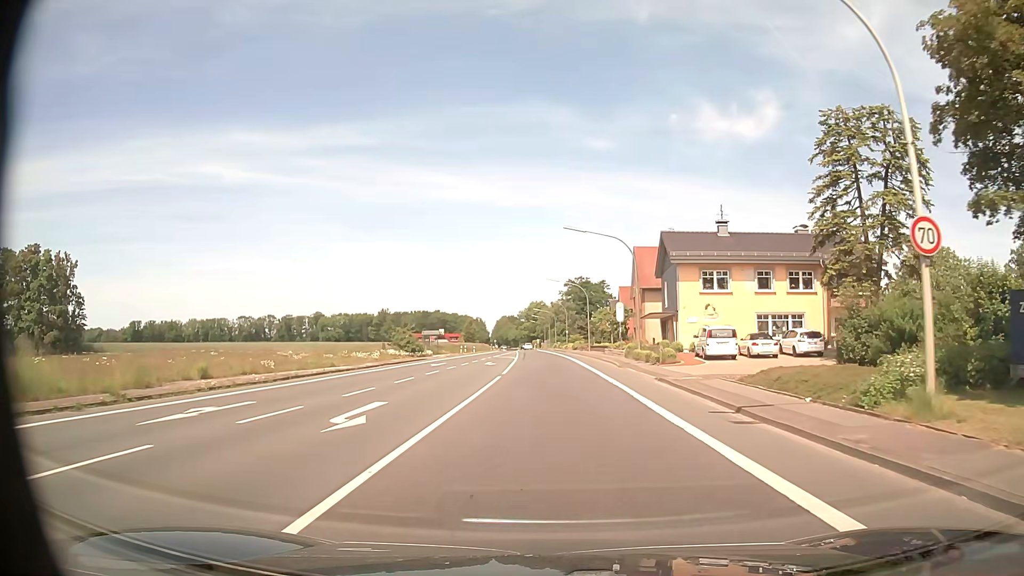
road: primary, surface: asphalt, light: Day
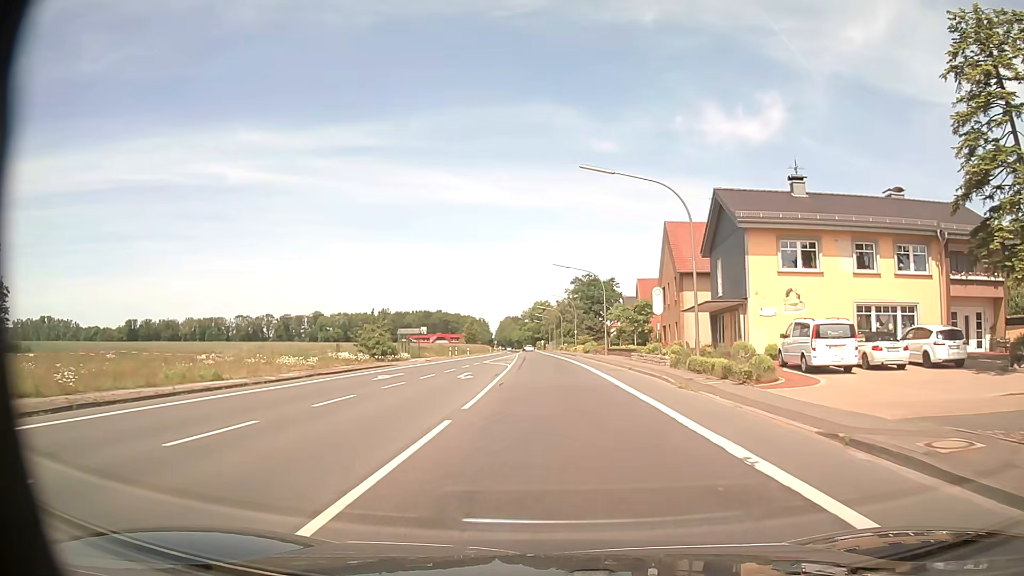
(-0.1, +15.1) m; -1°
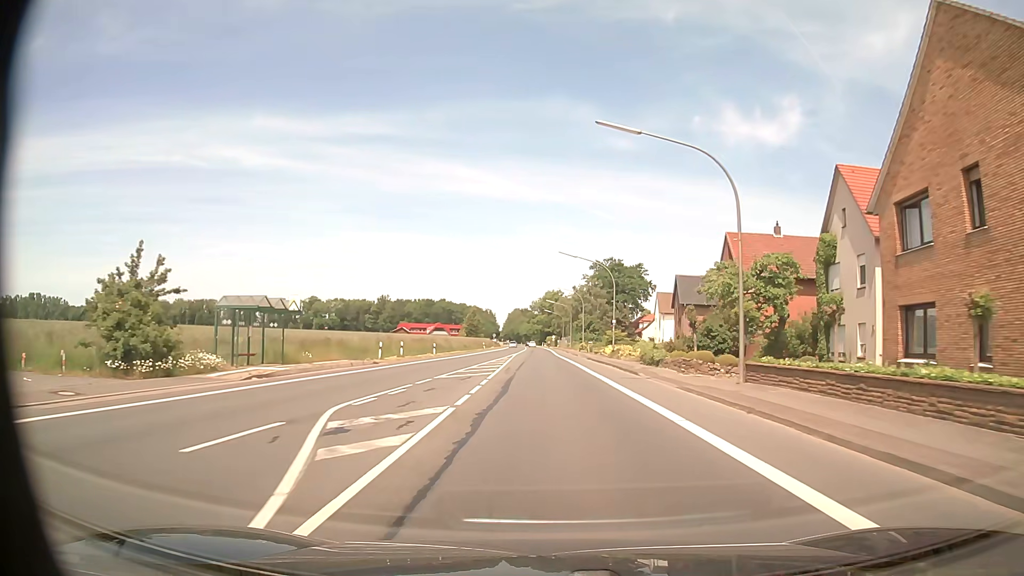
(-0.1, +37.5) m; 0°
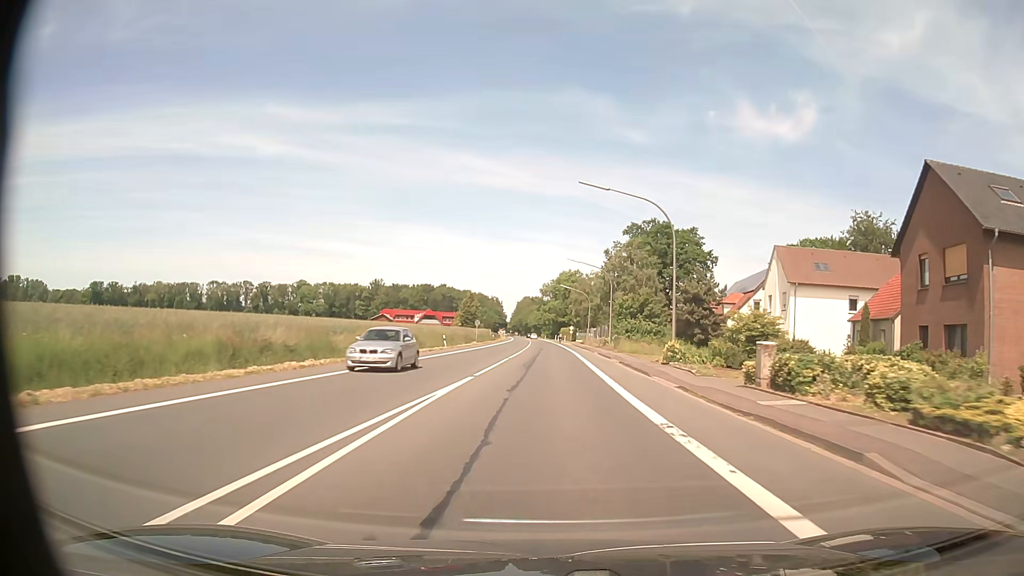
(-0.6, +52.8) m; -1°
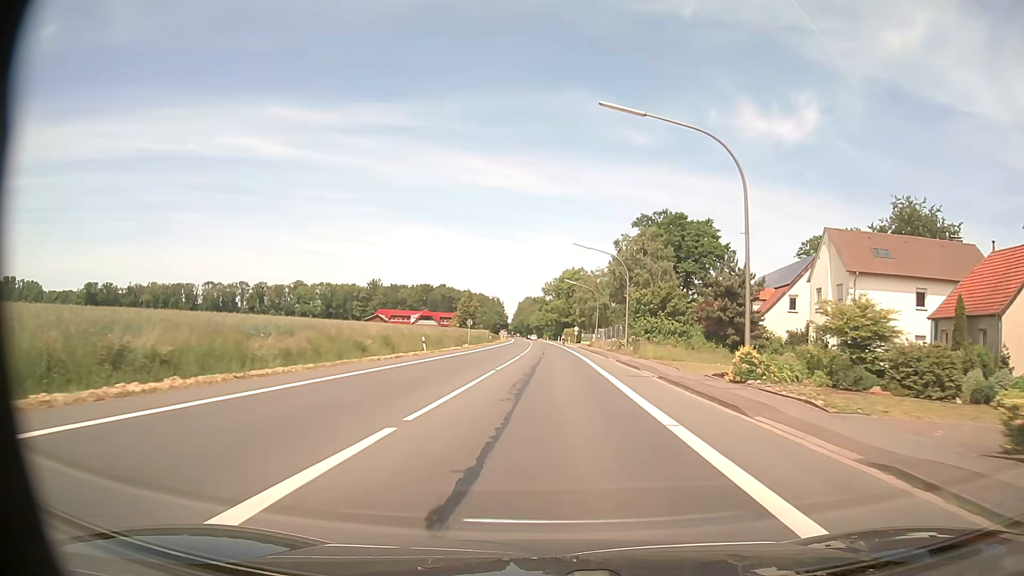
(0.0, +10.7) m; 0°
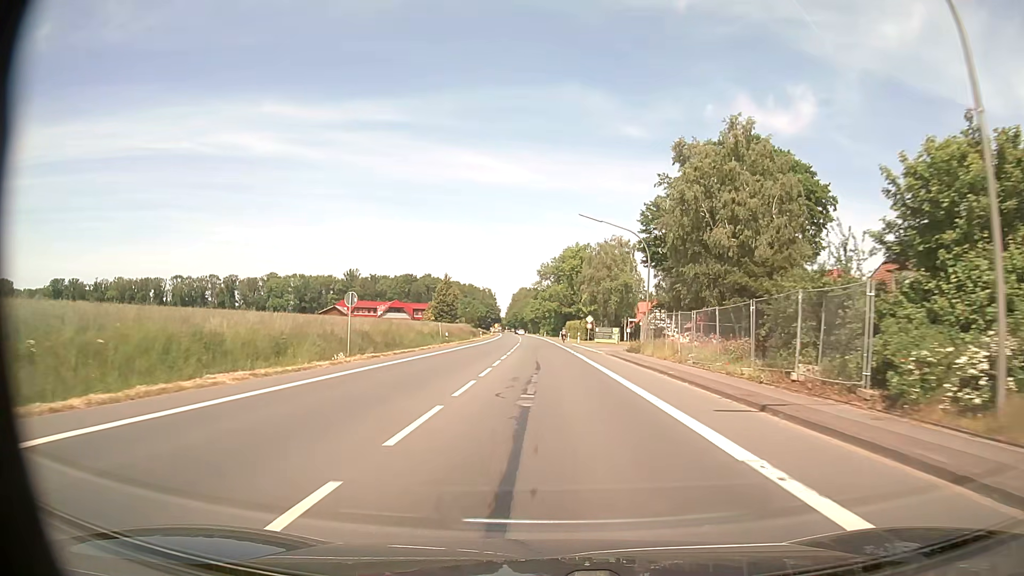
(+0.2, +42.9) m; 0°
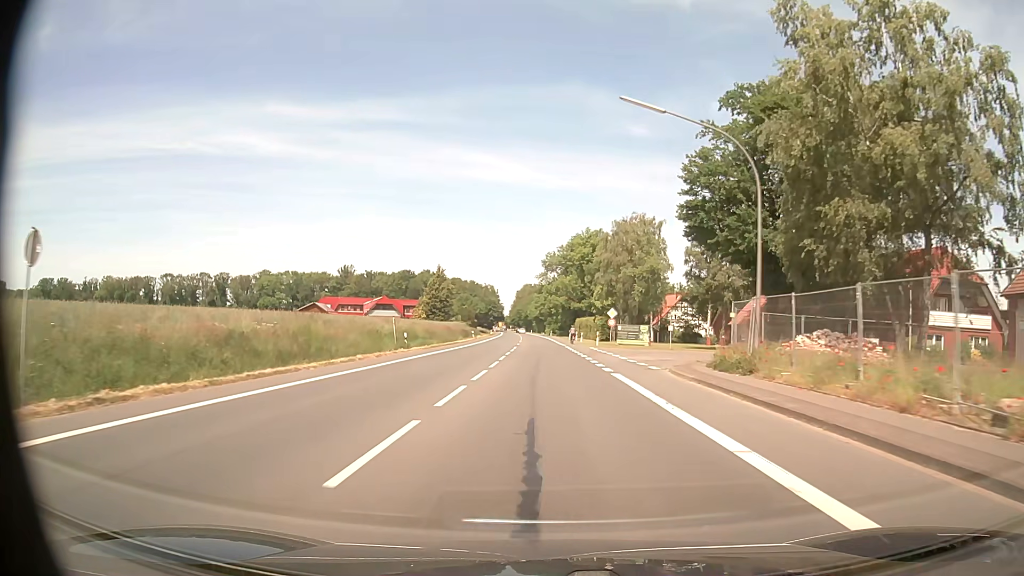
(-0.1, +19.9) m; 0°
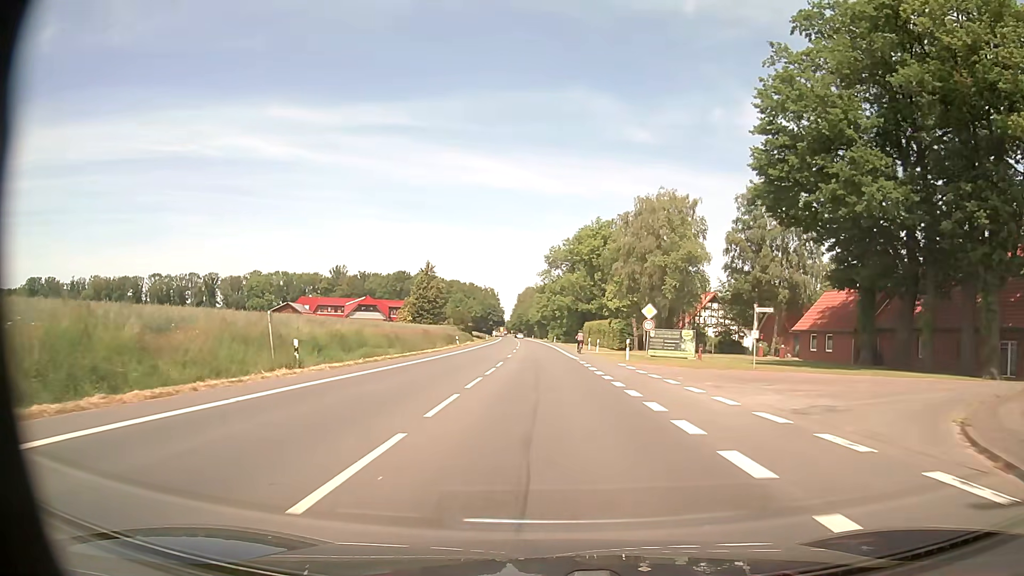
(-0.1, +18.7) m; 0°
(0, +10) (0, +20) (0, +30) (-1, +40) (-1, +50) (-1, +60) (-2, +70) (-2, +80) (-2, +90) (-3, +100) m
